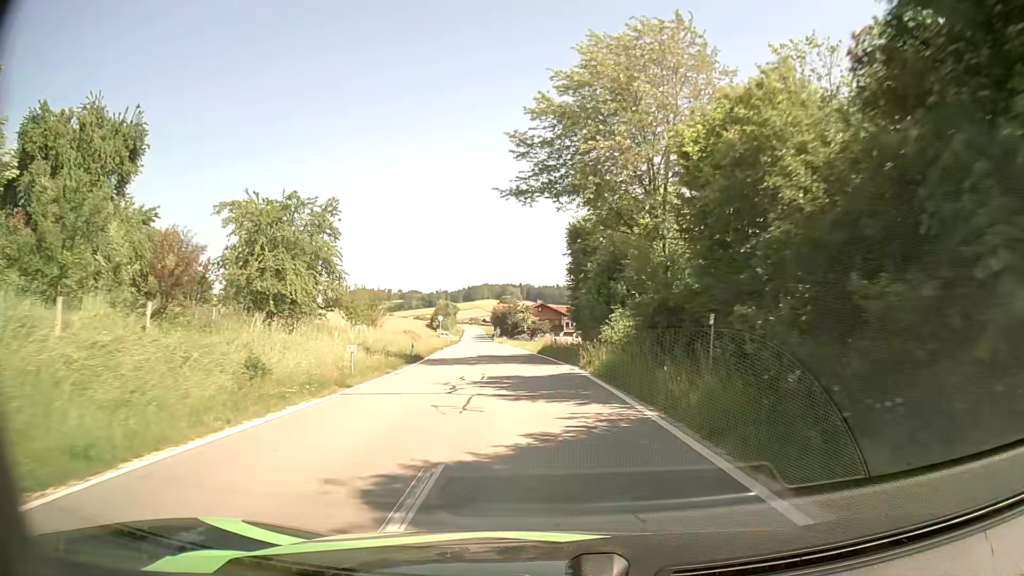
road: tertiary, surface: asphalt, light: Day
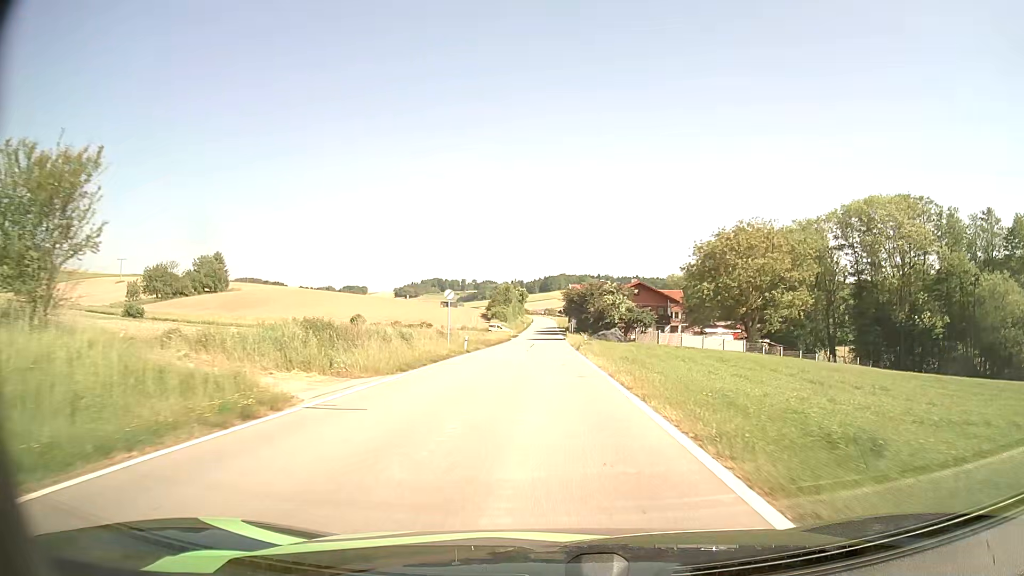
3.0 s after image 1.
(-2.8, +44.9) m; -6°
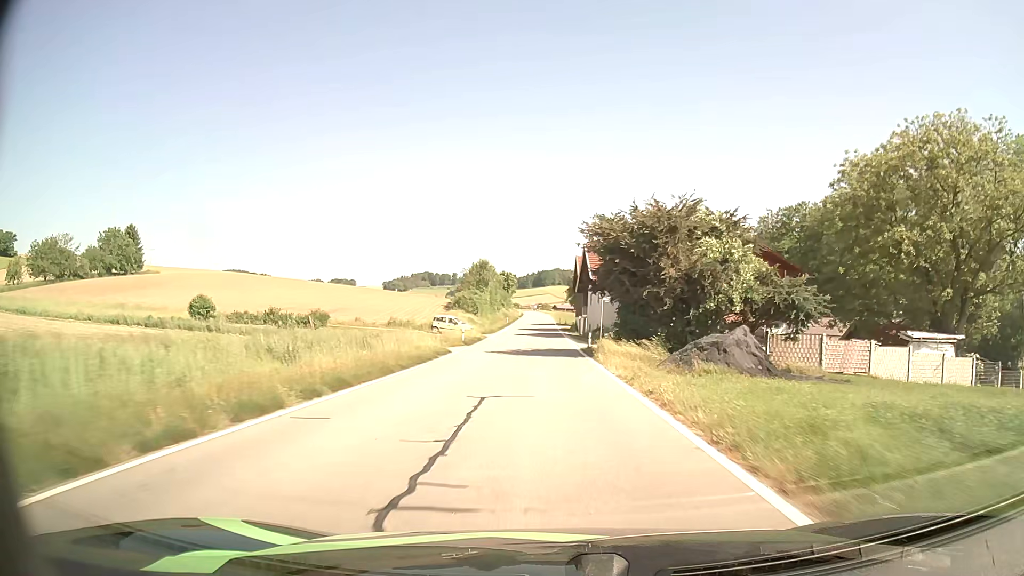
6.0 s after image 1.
(-0.3, +47.7) m; 0°
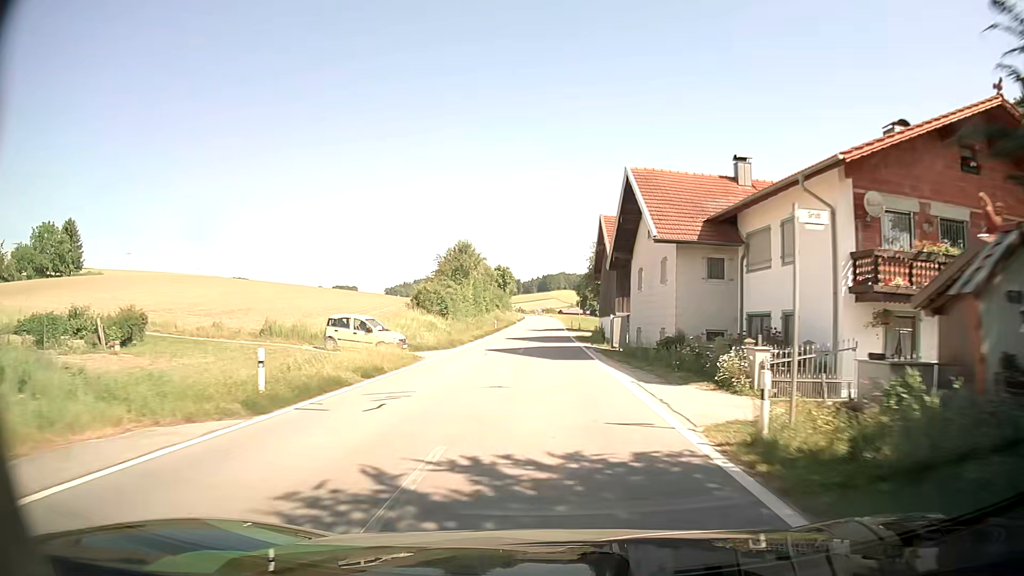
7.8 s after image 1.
(0.0, +28.2) m; -1°
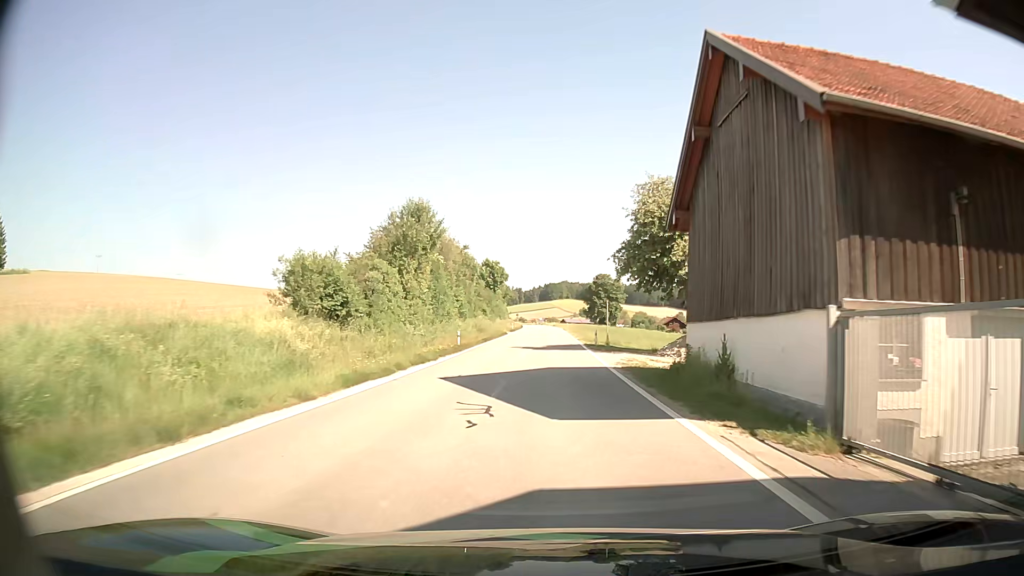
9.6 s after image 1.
(+0.1, +28.2) m; 0°
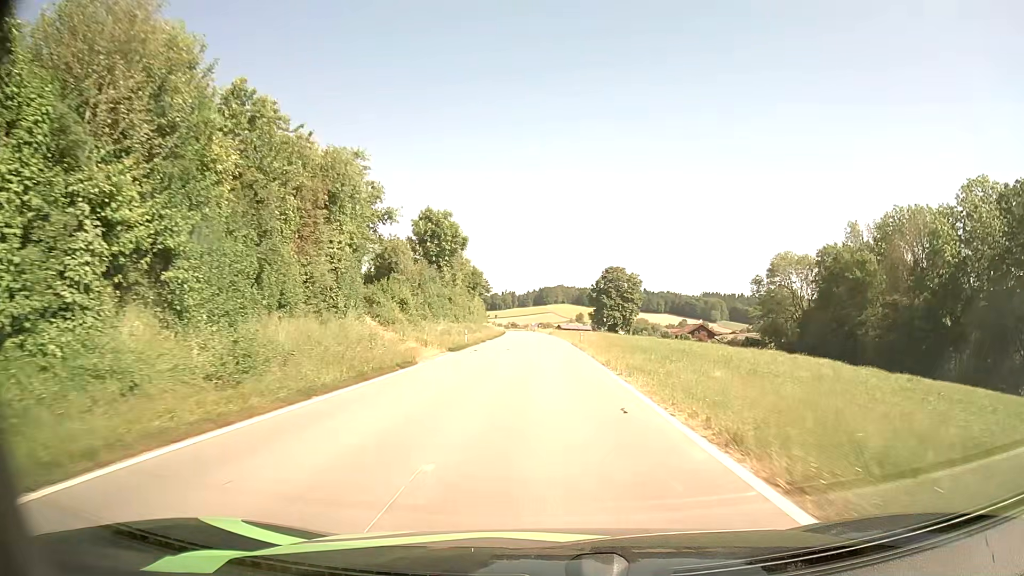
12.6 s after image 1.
(+0.4, +46.5) m; +1°
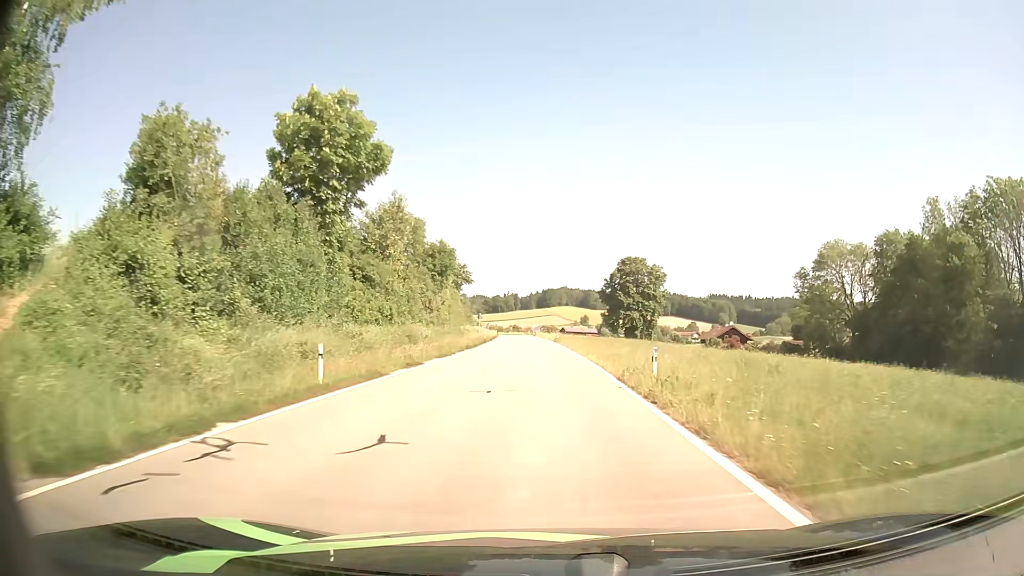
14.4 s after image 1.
(0.0, +27.8) m; 0°
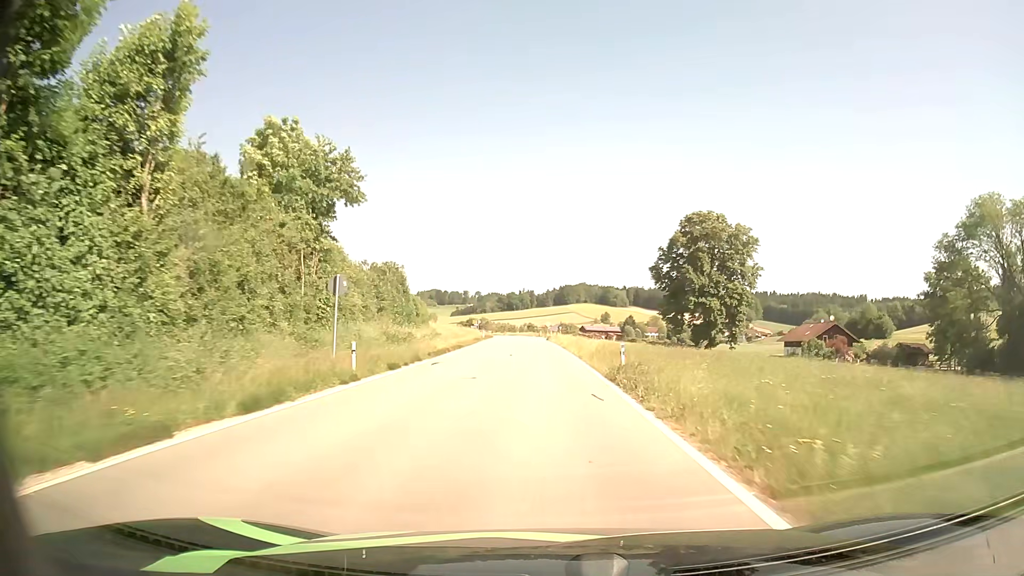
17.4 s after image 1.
(-0.4, +49.1) m; -1°
(0, +10) (0, +20) (0, +30) (-1, +40) (-1, +50) (-1, +60) (-2, +70) (-2, +80) (-3, +90) (-3, +100) m
